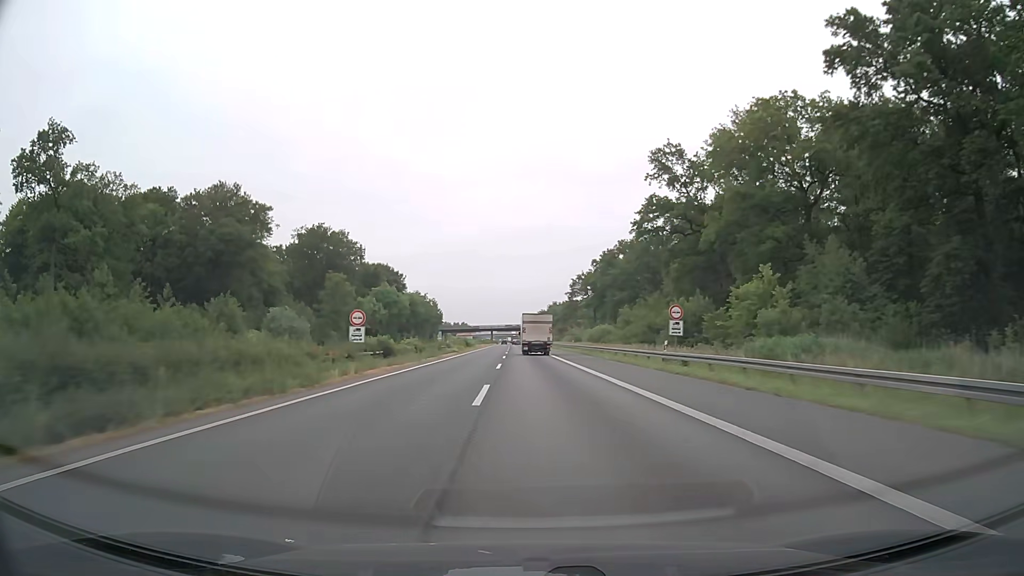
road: motorway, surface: asphalt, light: Day
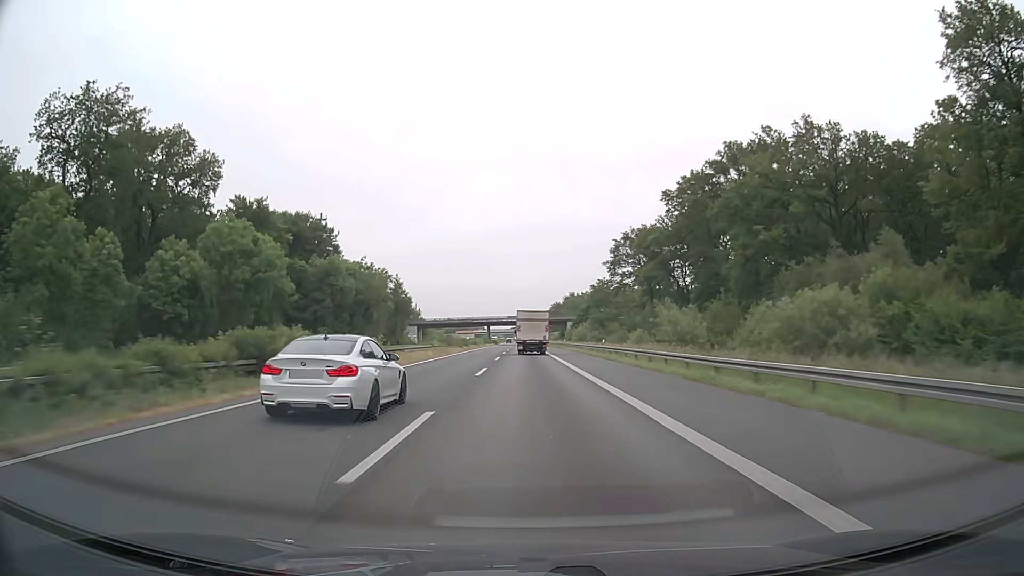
(-0.8, +79.0) m; -1°
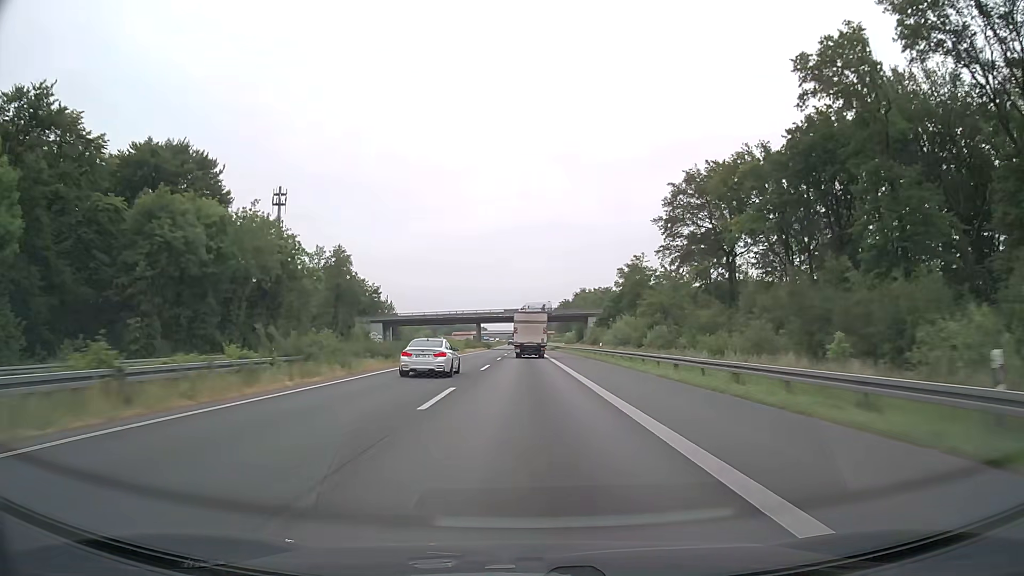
(0.0, +47.5) m; 0°
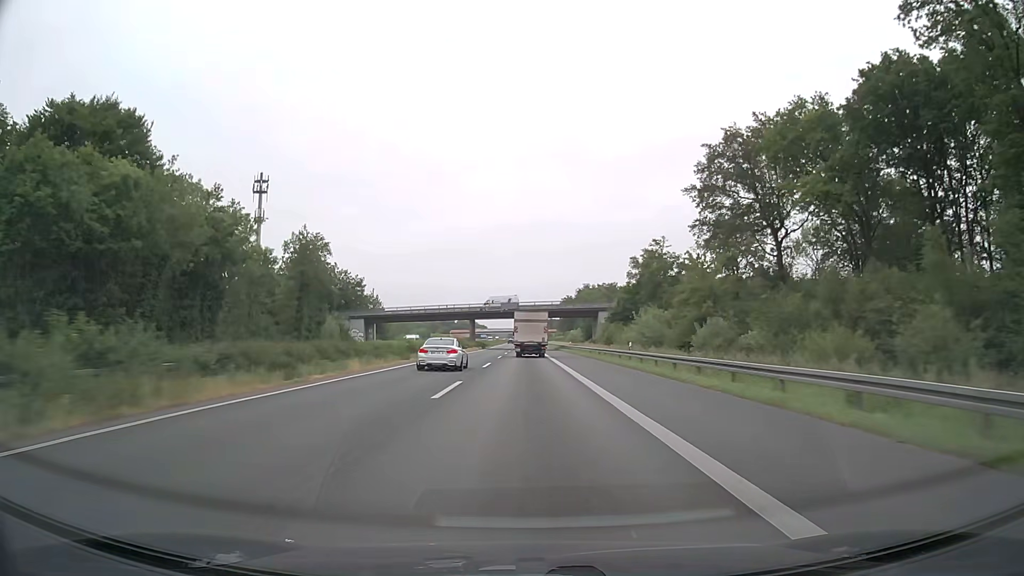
(0.0, +15.8) m; 0°
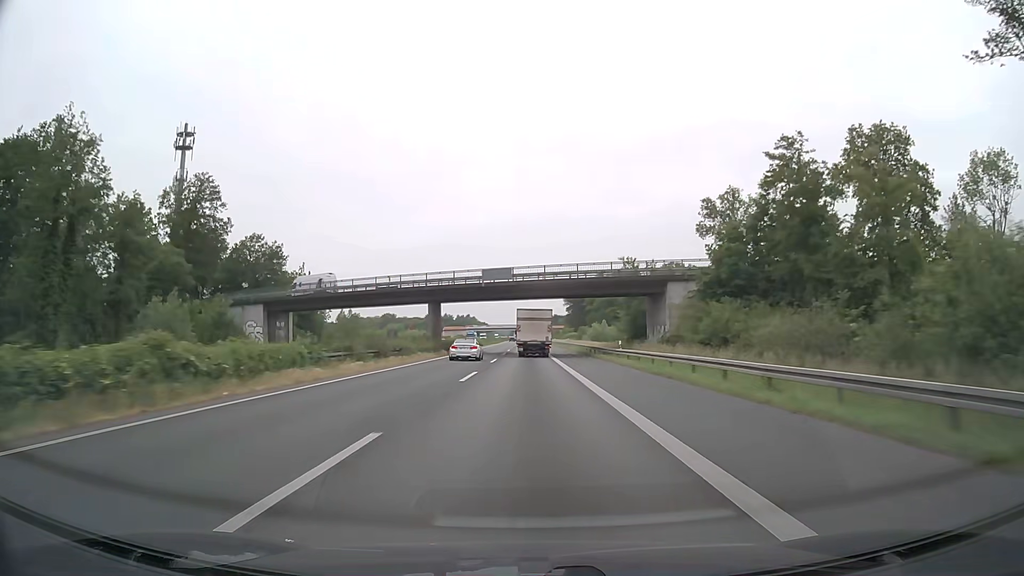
(0.0, +47.6) m; 0°
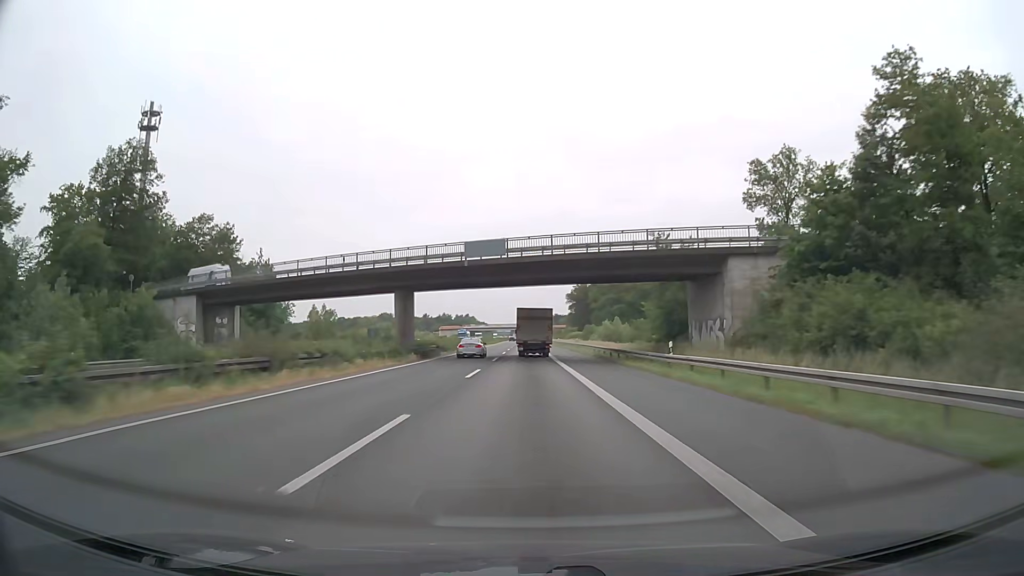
(0.0, +15.9) m; 0°
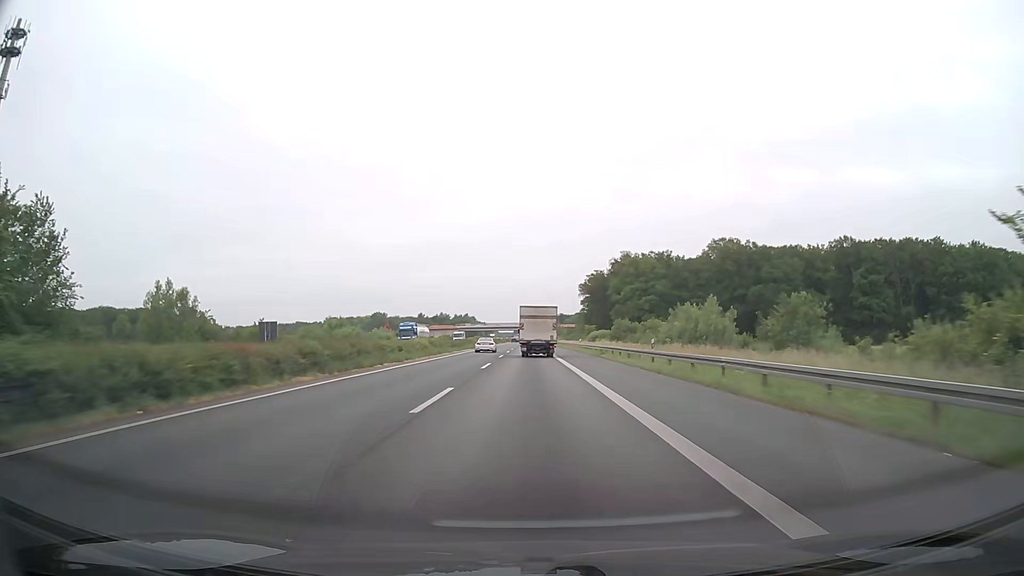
(-0.1, +47.6) m; 0°
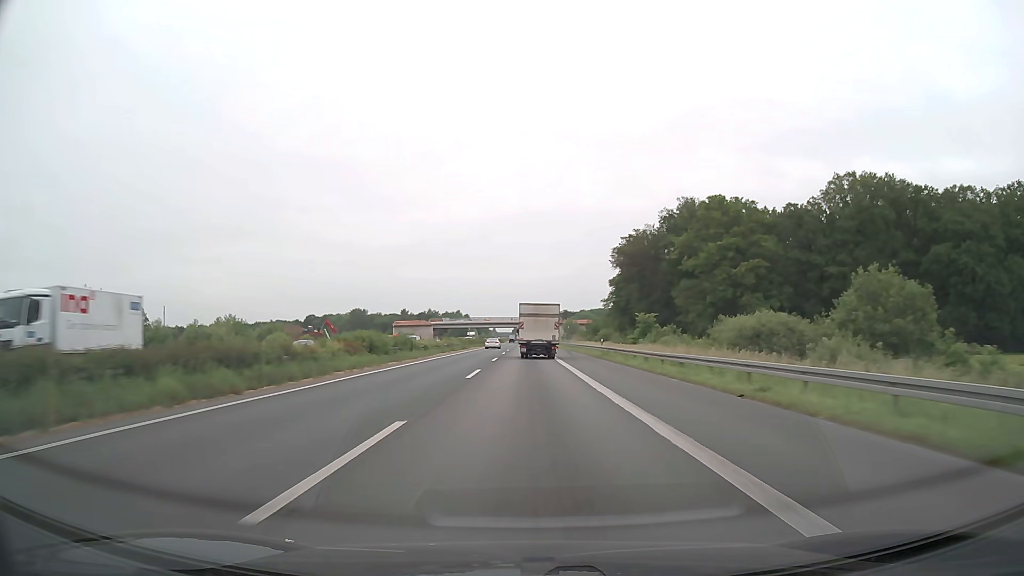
(-0.6, +79.0) m; 0°
(0, +10) (0, +20) (0, +30) (0, +40) (0, +50) (0, +60) (0, +70) (0, +80) (0, +90) (0, +100) m
